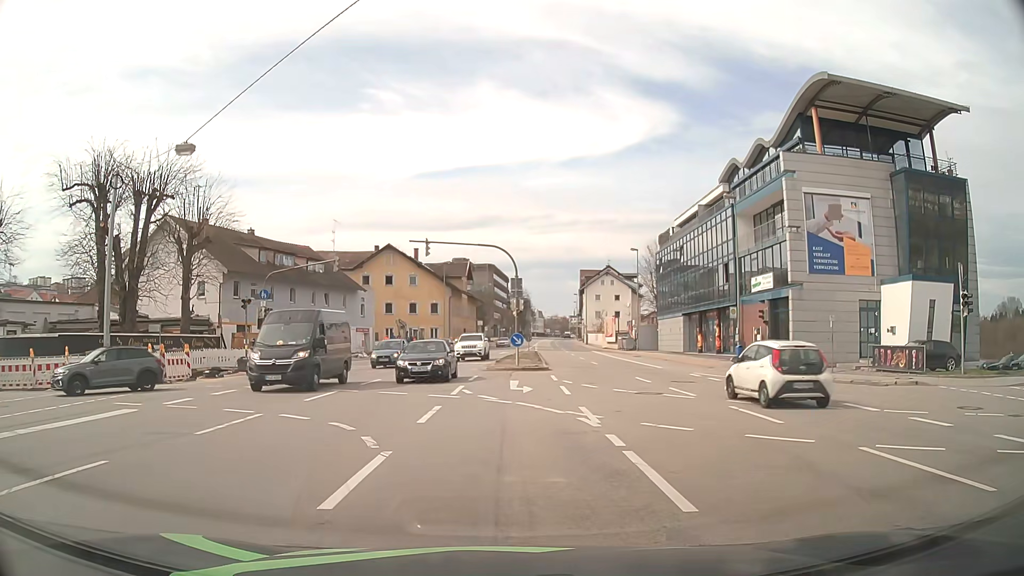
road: primary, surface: asphalt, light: Day
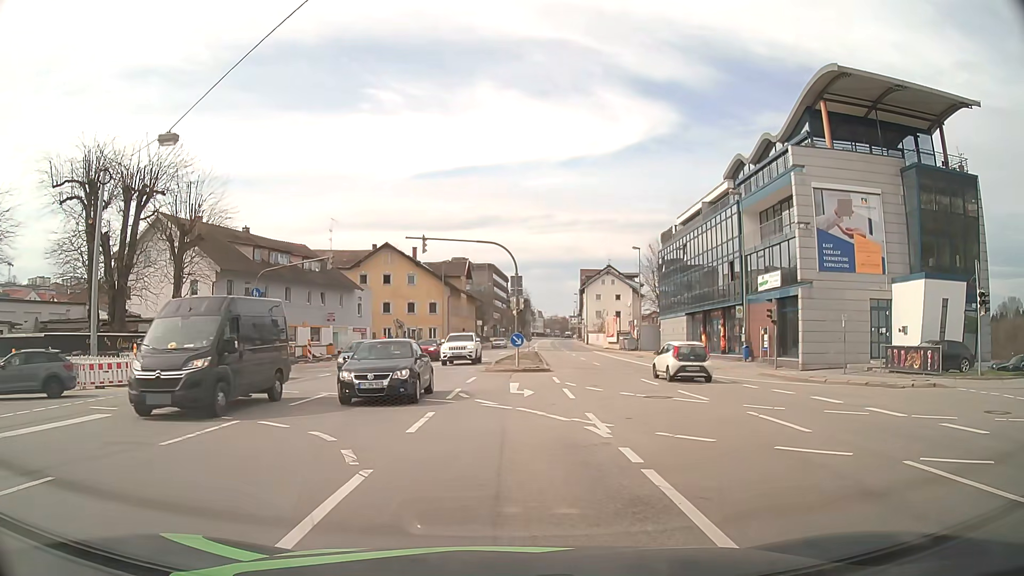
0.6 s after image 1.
(0.0, +1.2) m; 0°
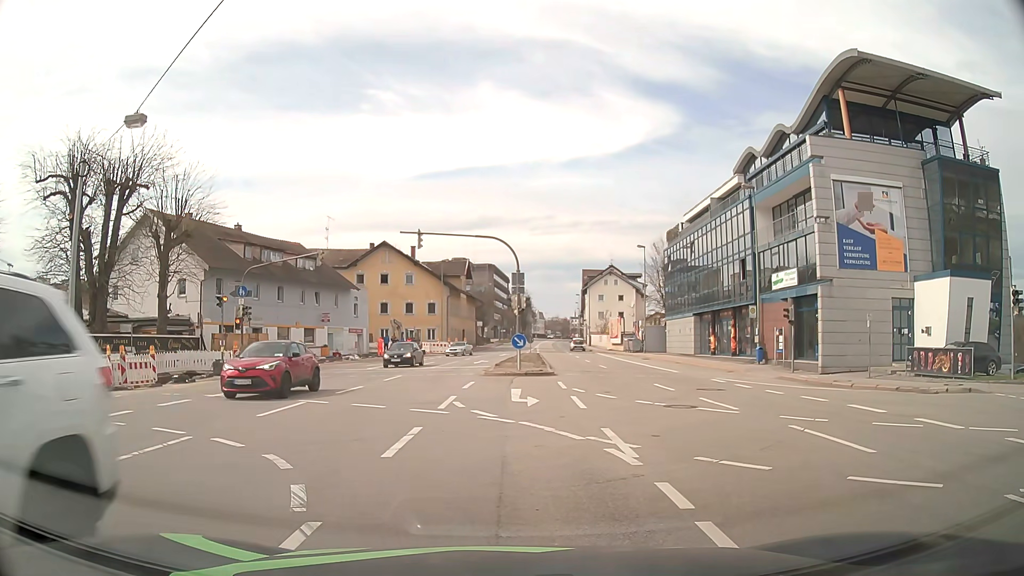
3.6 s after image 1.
(0.0, +2.1) m; 0°
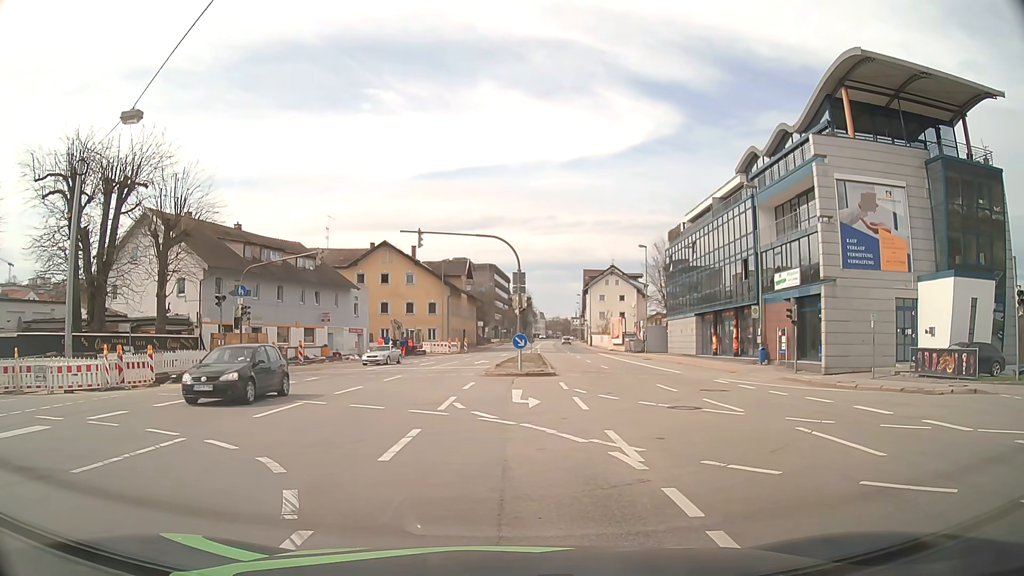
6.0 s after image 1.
(0.0, +0.3) m; 0°
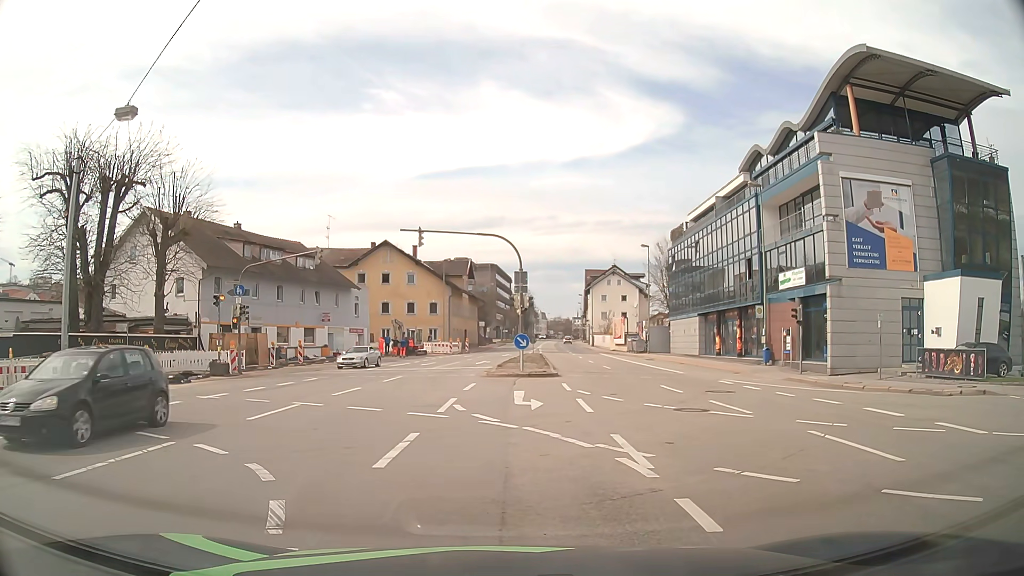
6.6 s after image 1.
(0.0, +0.4) m; 0°
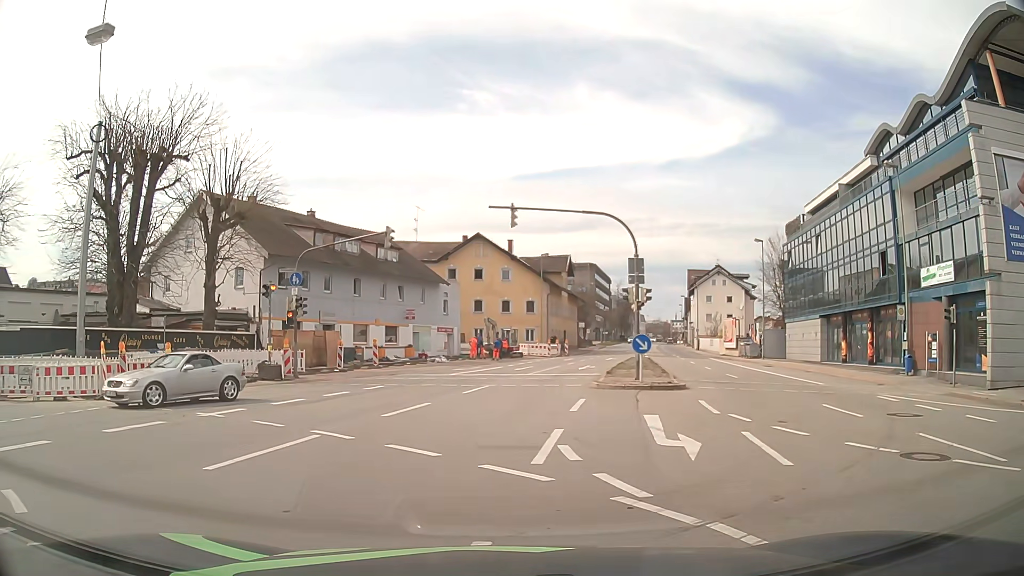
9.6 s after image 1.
(-0.2, +5.7) m; -6°
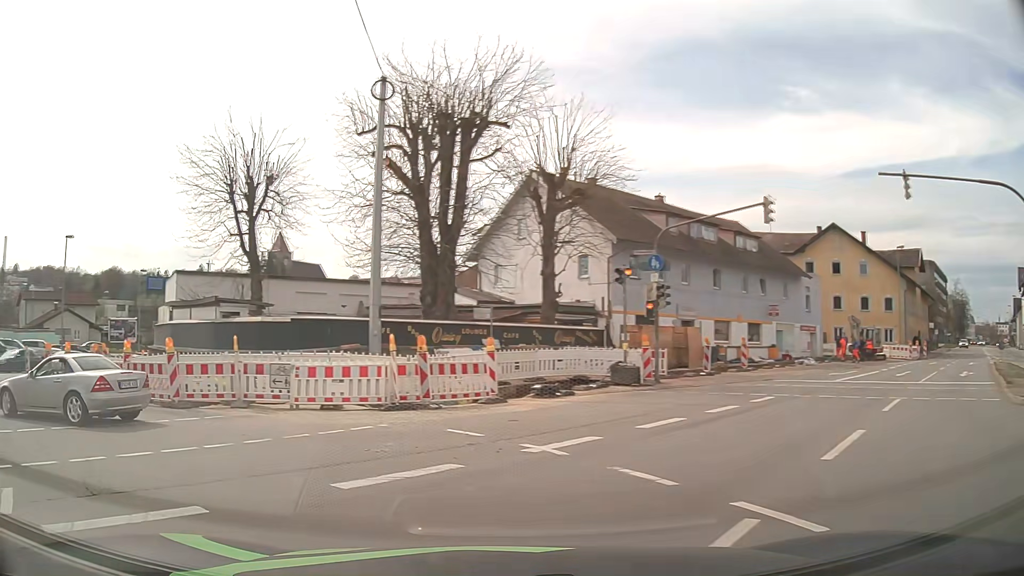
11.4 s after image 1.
(-1.3, +5.2) m; -29°
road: tertiary
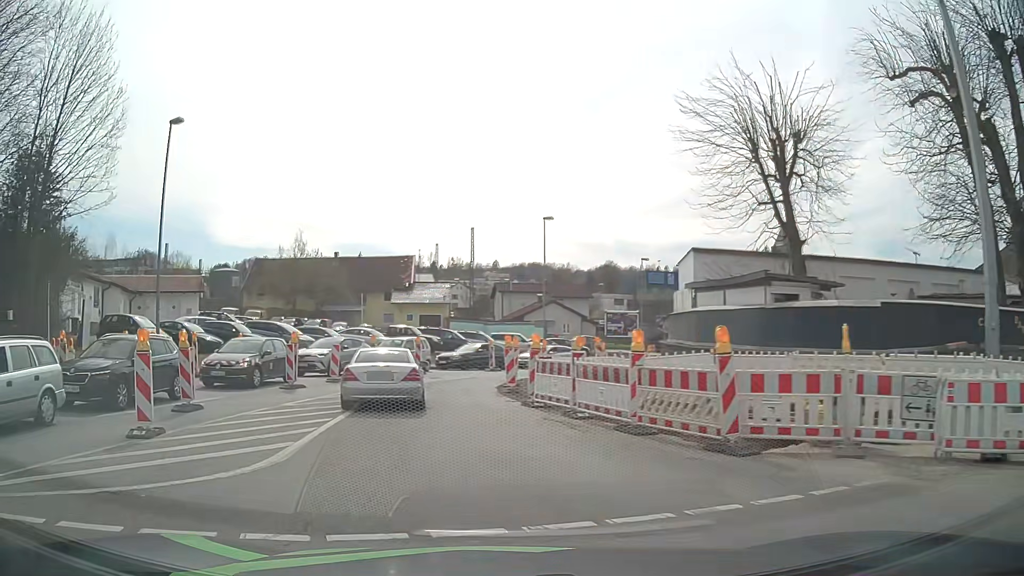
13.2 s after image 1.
(-3.0, +6.8) m; -44°
(-1, +10) (-3, +20) (-1, +30) (+3, +39) (+10, +46) (+16, +54) (+20, +63) (+23, +73) (+24, +83) (+23, +93) m
